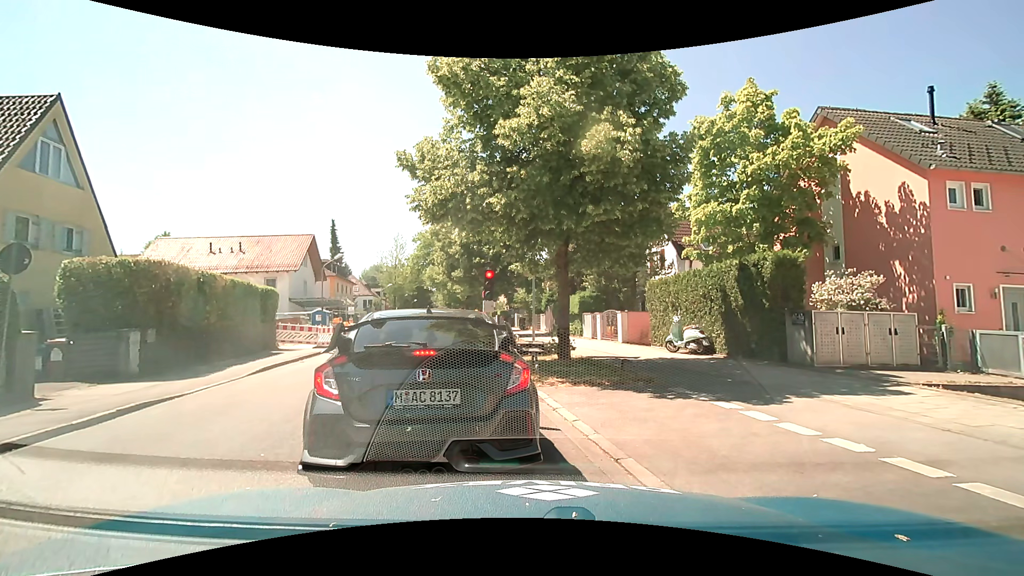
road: tertiary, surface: asphalt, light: Day
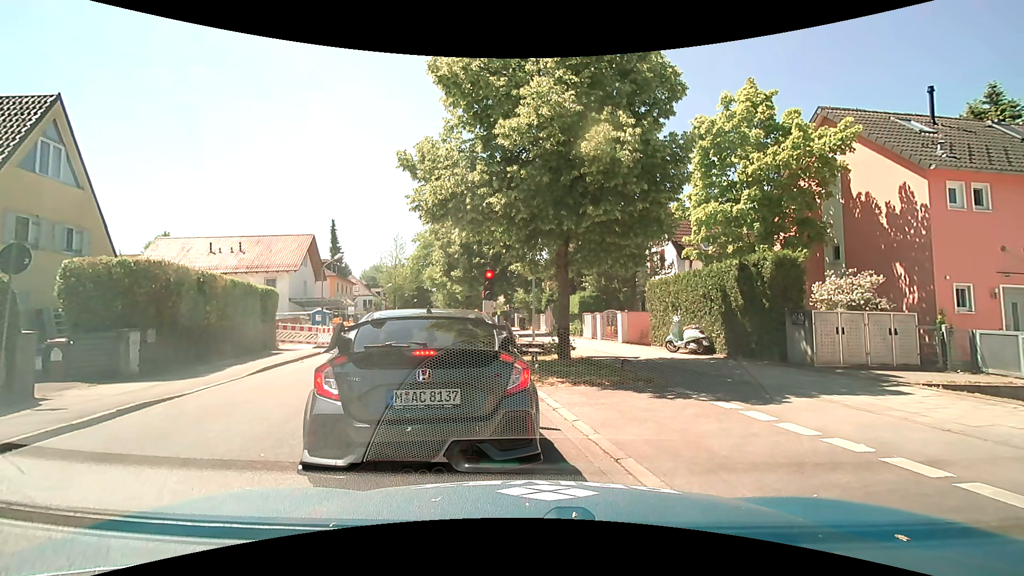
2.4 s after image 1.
(0.0, 0.0) m; 0°
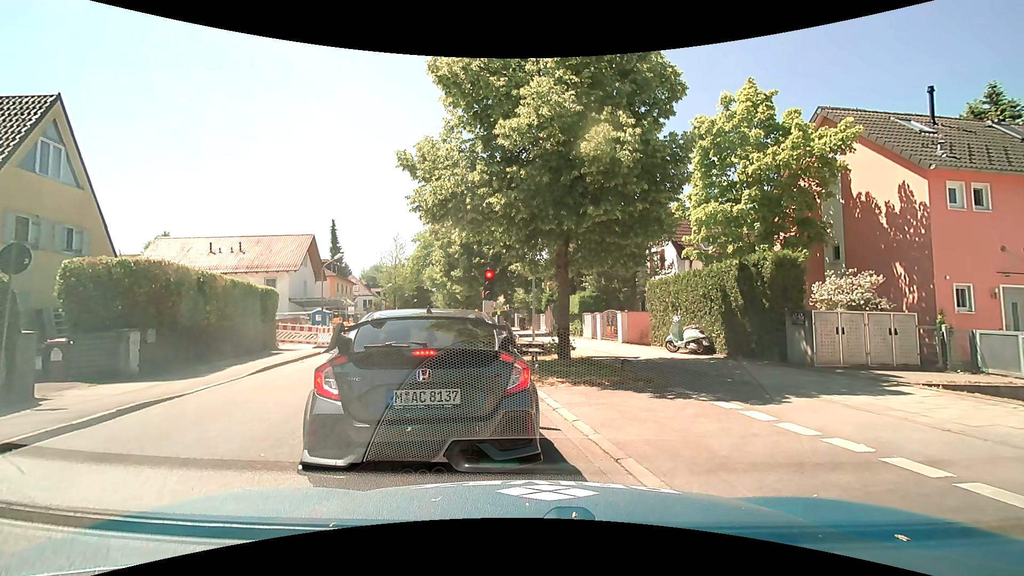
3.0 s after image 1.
(0.0, 0.0) m; 0°
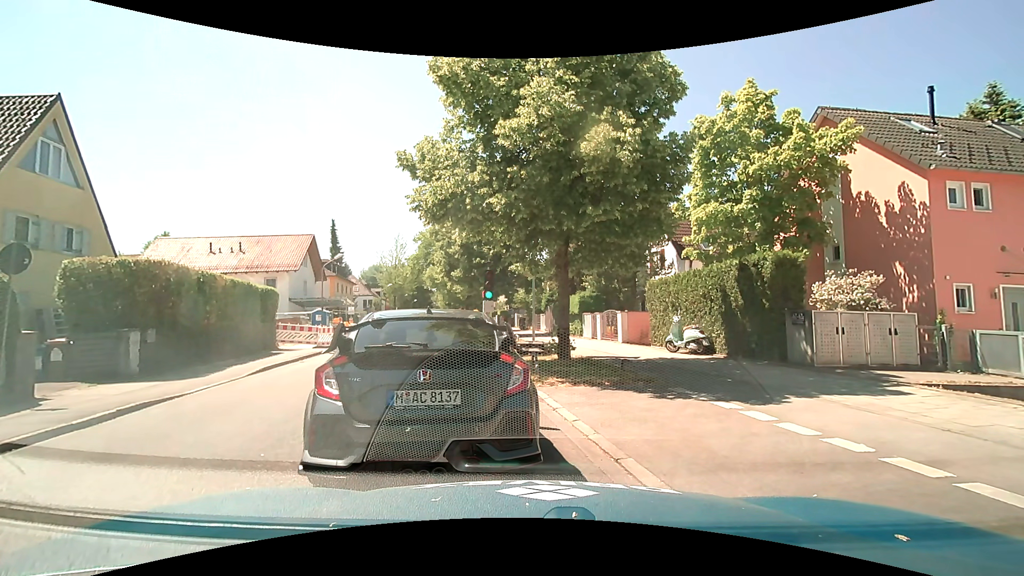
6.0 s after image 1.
(0.0, 0.0) m; 0°
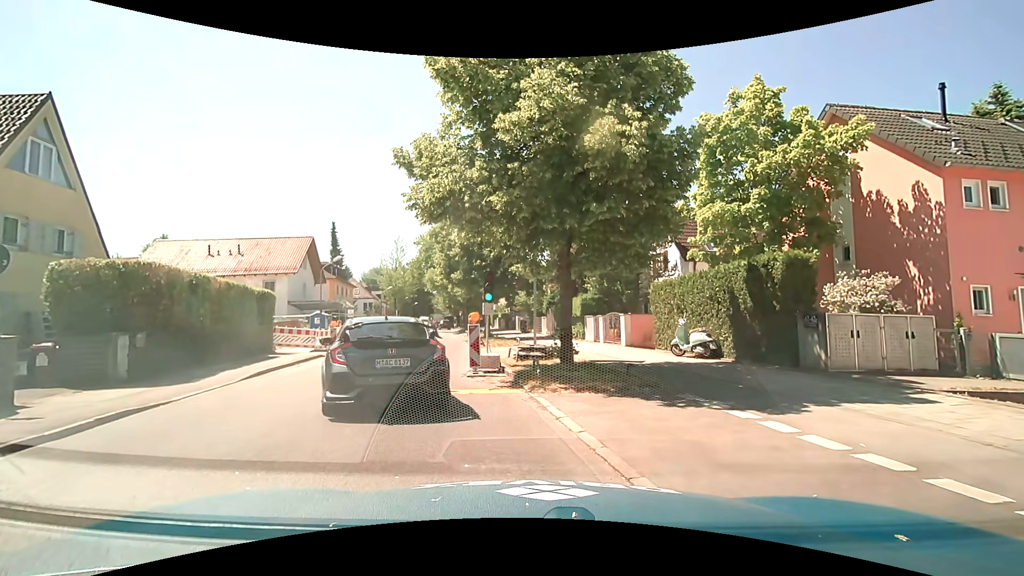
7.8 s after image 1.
(0.0, +0.5) m; 0°
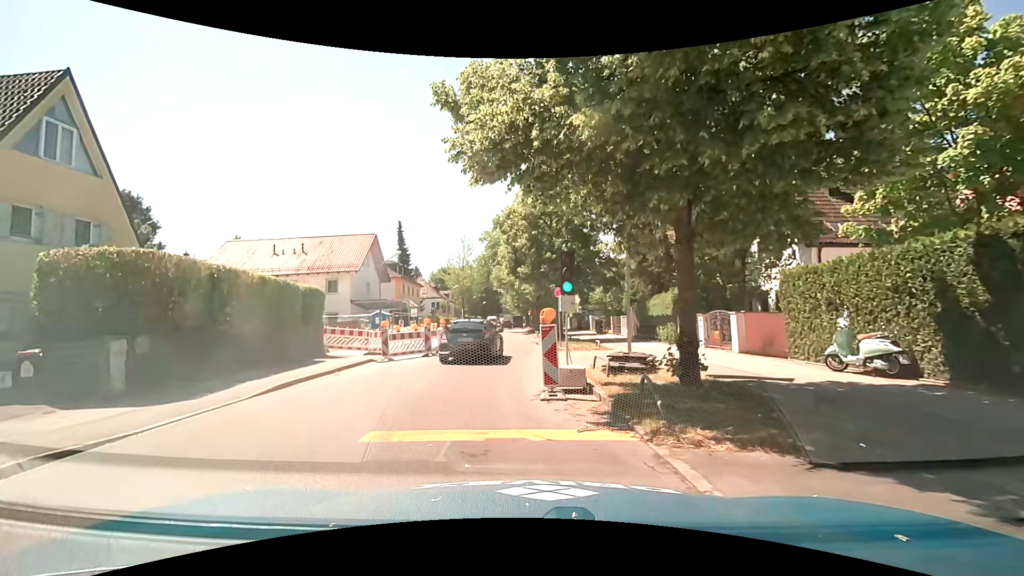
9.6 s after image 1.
(-0.4, +3.8) m; -10°
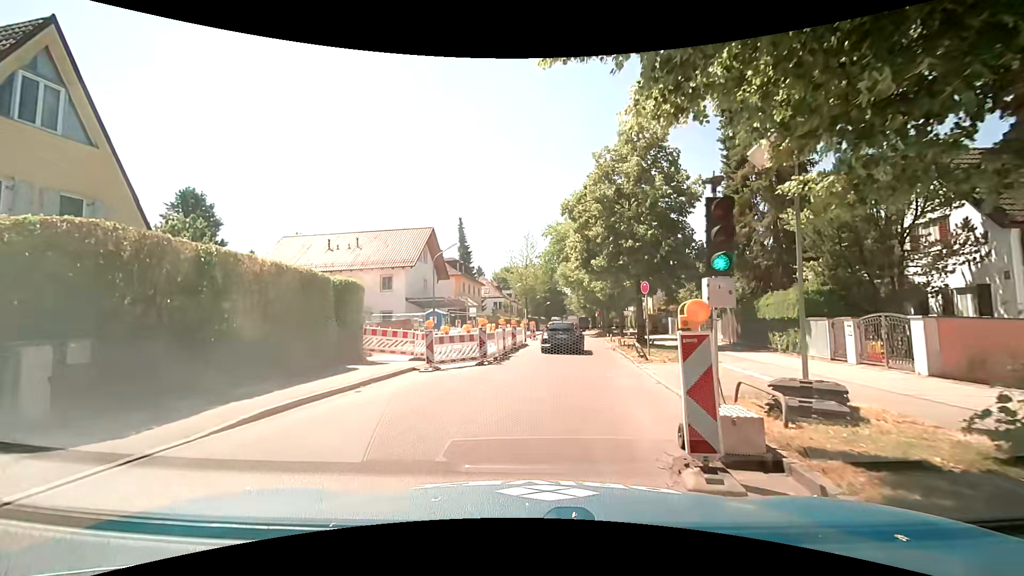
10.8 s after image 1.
(-0.3, +4.3) m; -7°
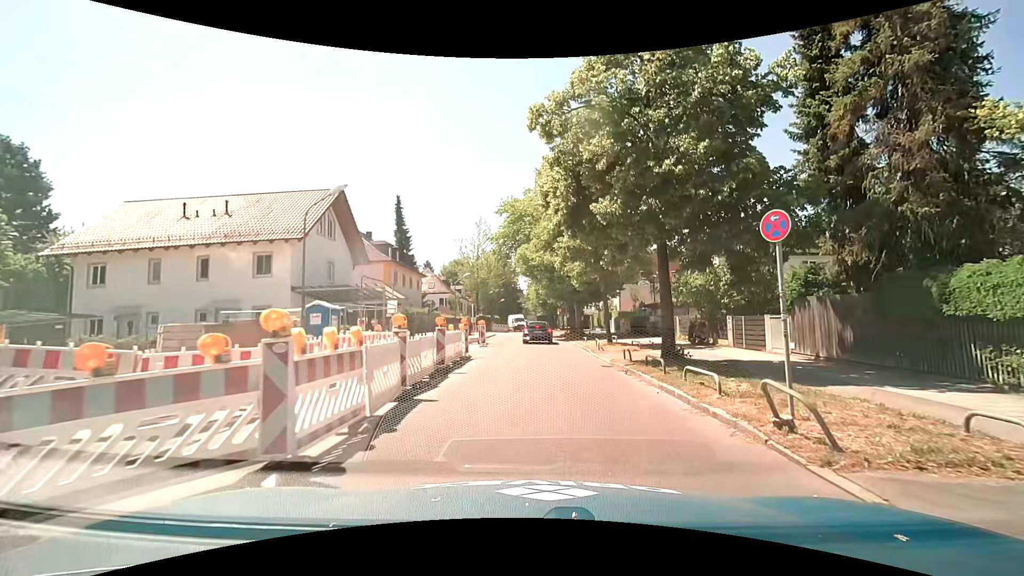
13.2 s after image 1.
(+0.2, +12.2) m; +5°
